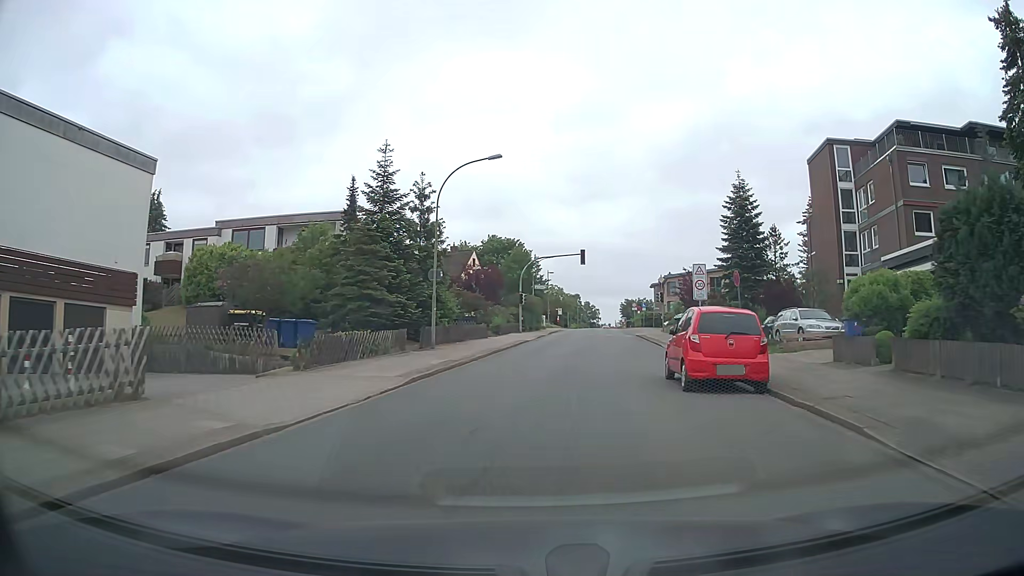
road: unclassified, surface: asphalt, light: Day
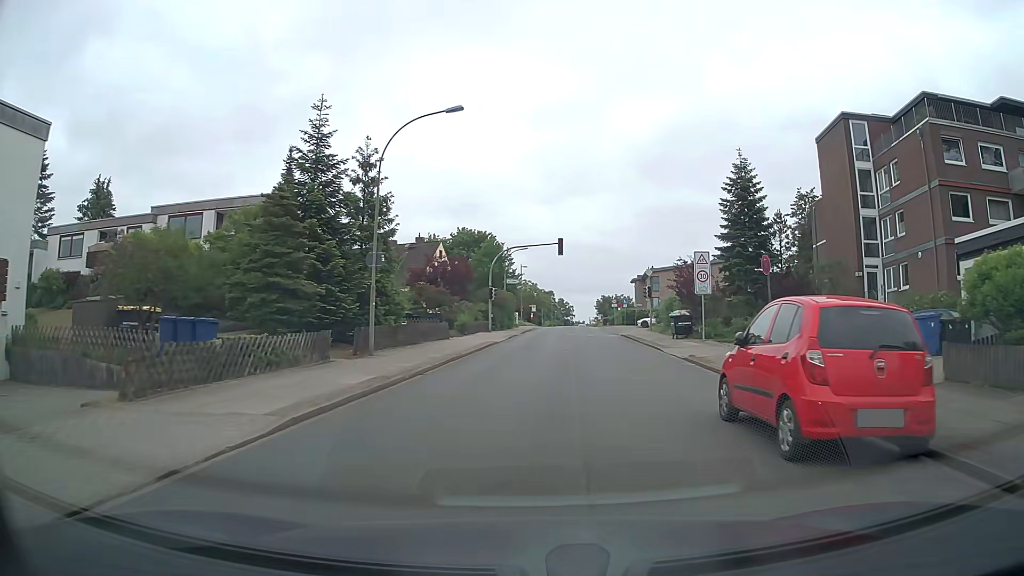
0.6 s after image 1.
(+0.1, +6.2) m; +2°
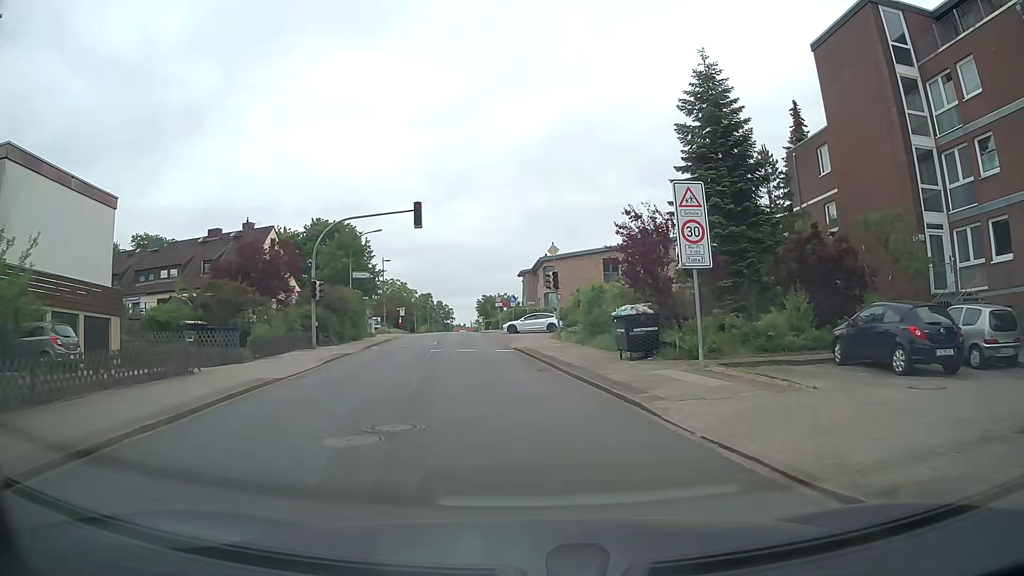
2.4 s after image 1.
(+1.5, +16.7) m; +10°
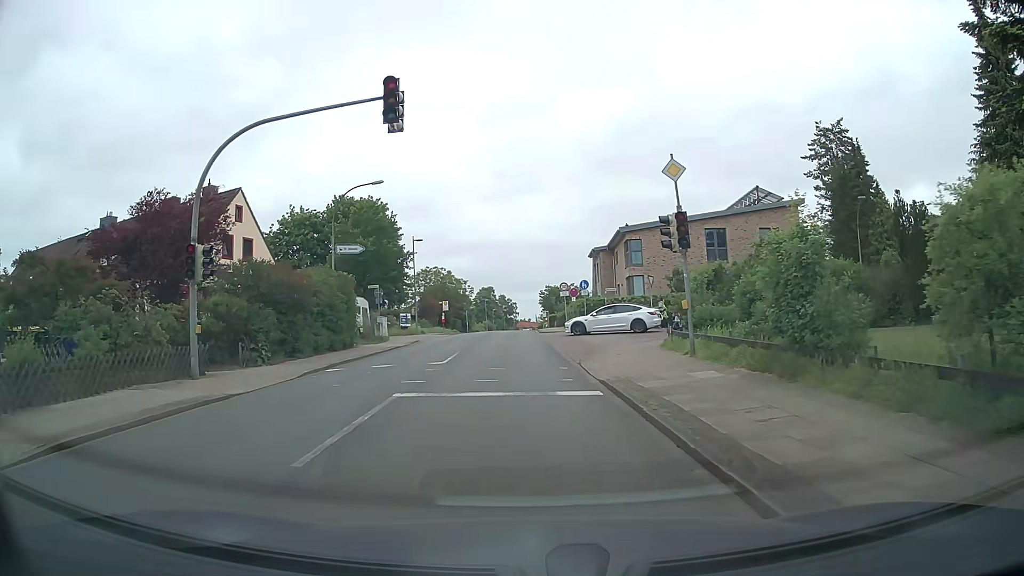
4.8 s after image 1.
(-0.6, +16.4) m; -5°
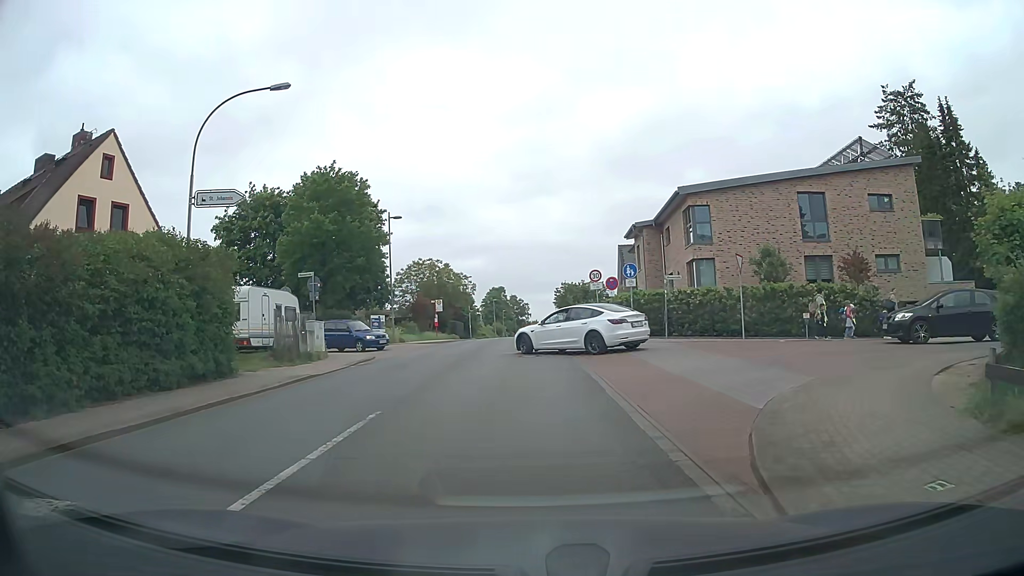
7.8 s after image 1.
(-0.2, +14.3) m; -1°
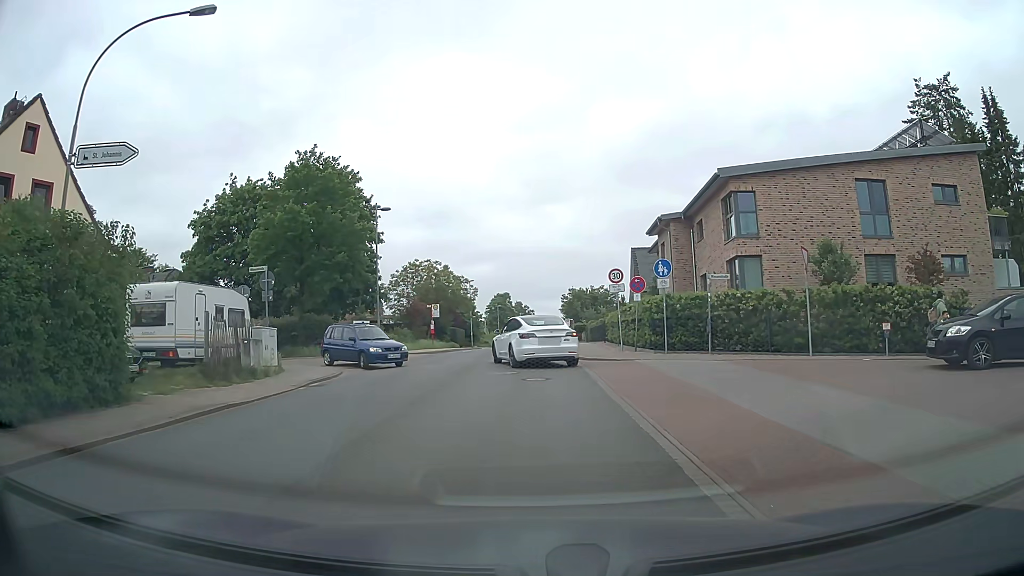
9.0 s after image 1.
(0.0, +5.6) m; -1°
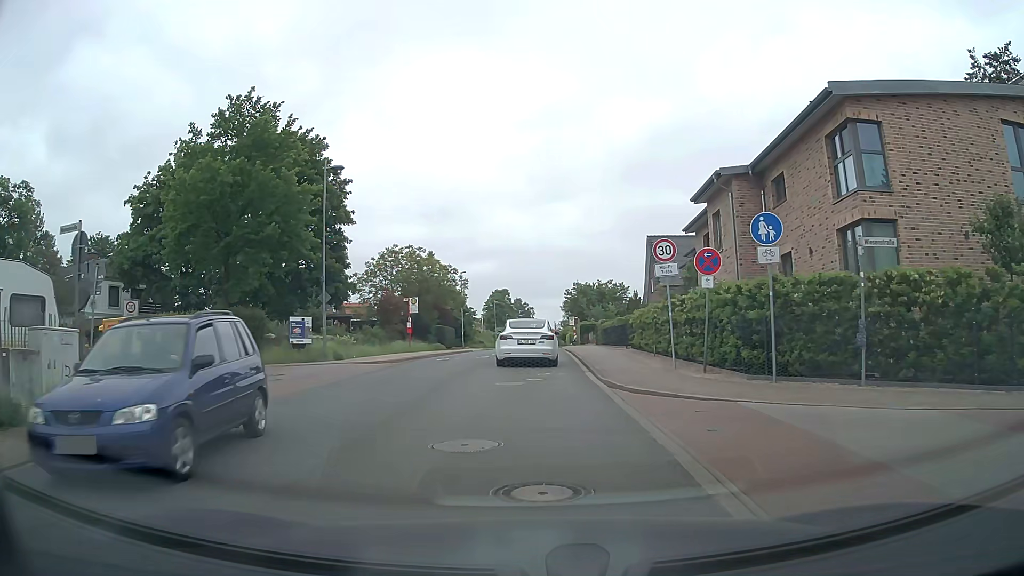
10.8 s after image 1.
(0.0, +9.9) m; 0°
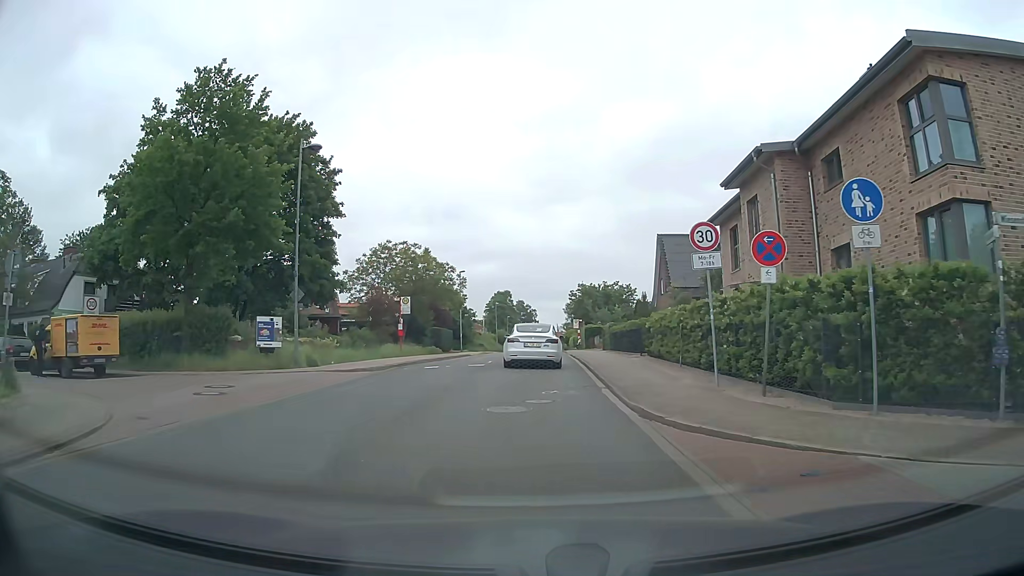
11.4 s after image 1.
(0.0, +3.7) m; 0°
(0, +10) (0, +20) (0, +30) (+1, +40) (+1, +50) (+1, +60) (+2, +70) (+2, +80) (+2, +90) (+2, +100) m
